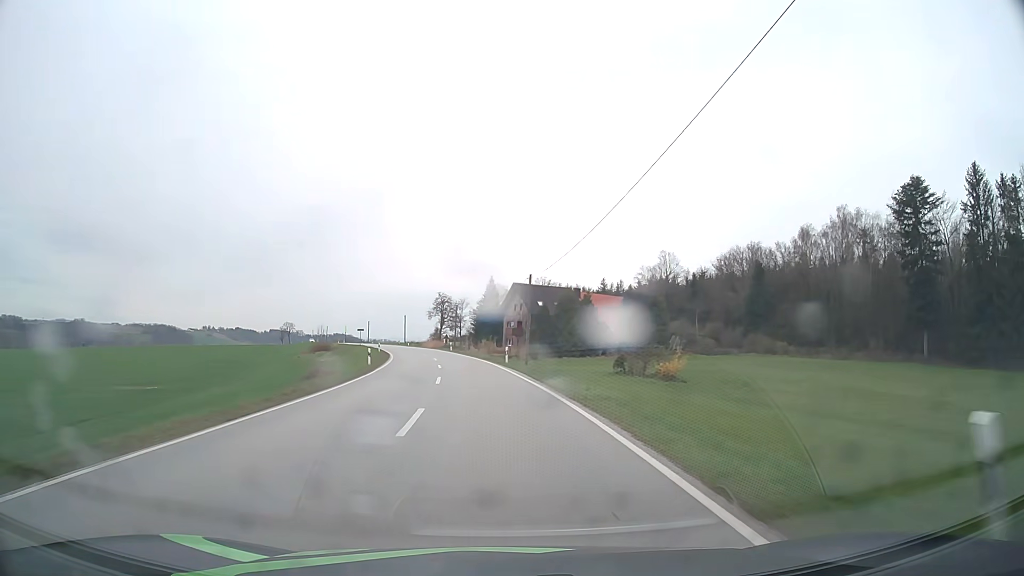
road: secondary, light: Day
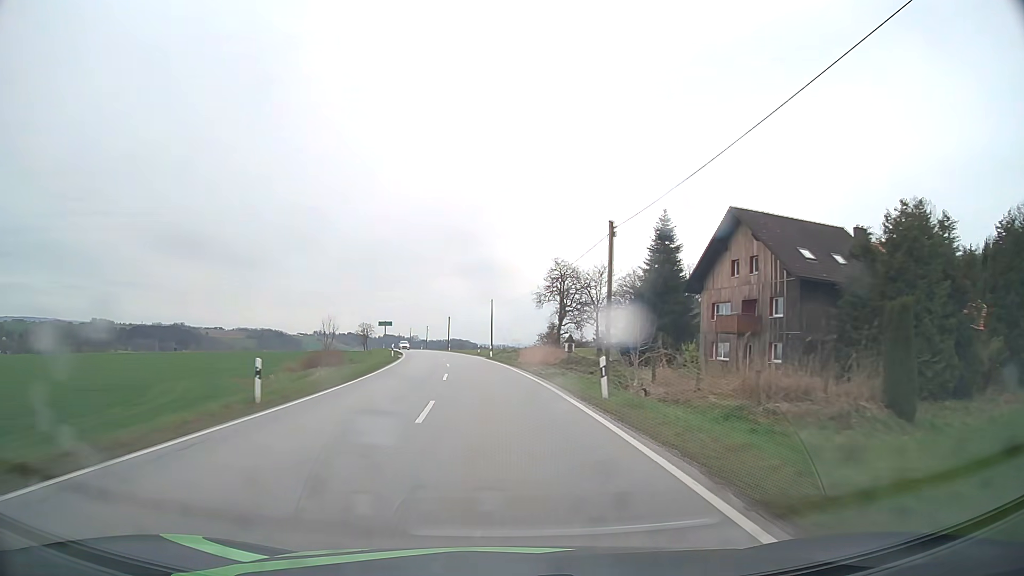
(-5.6, +58.7) m; -10°
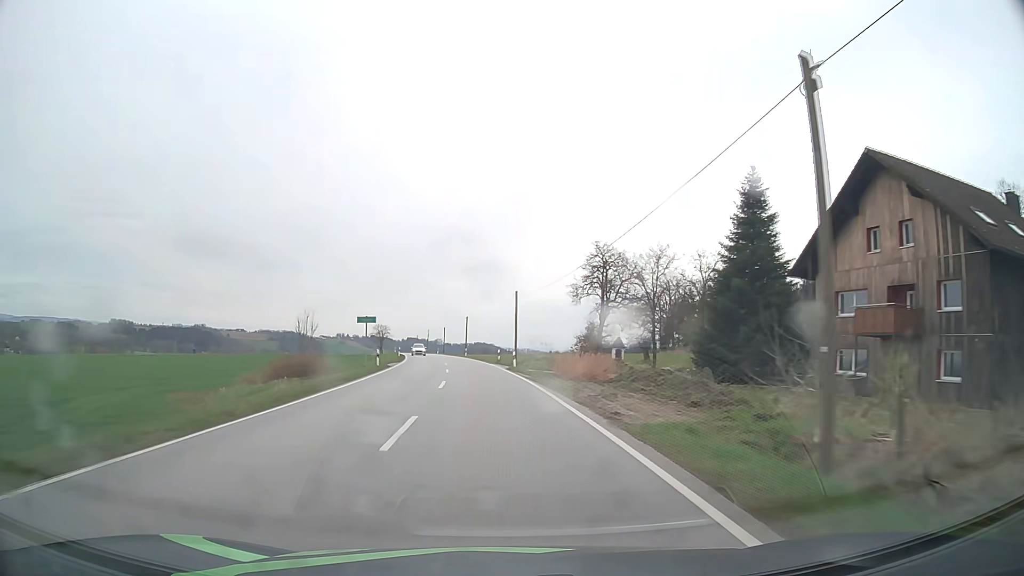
(-0.3, +14.8) m; -2°
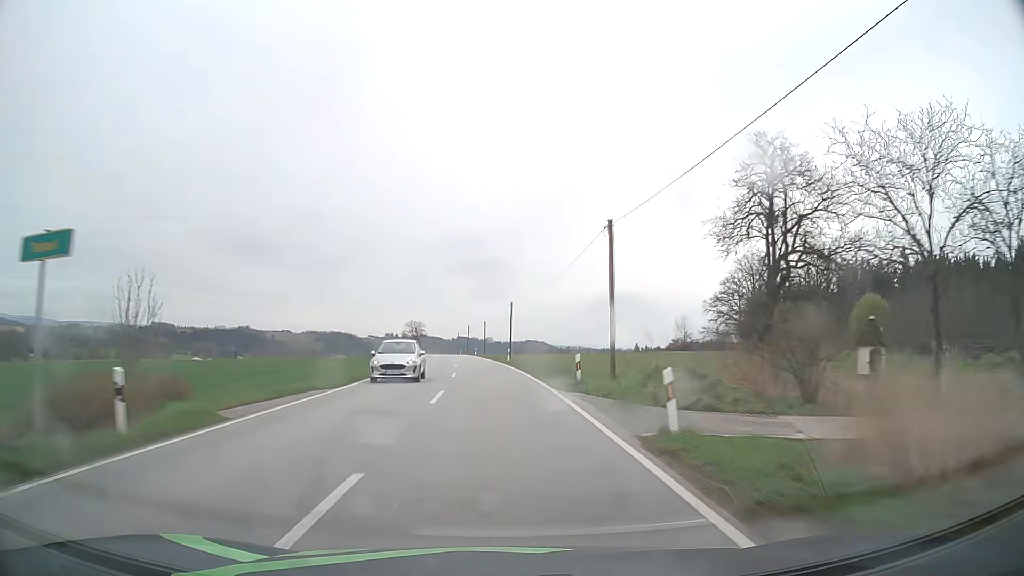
(-1.0, +29.5) m; -4°
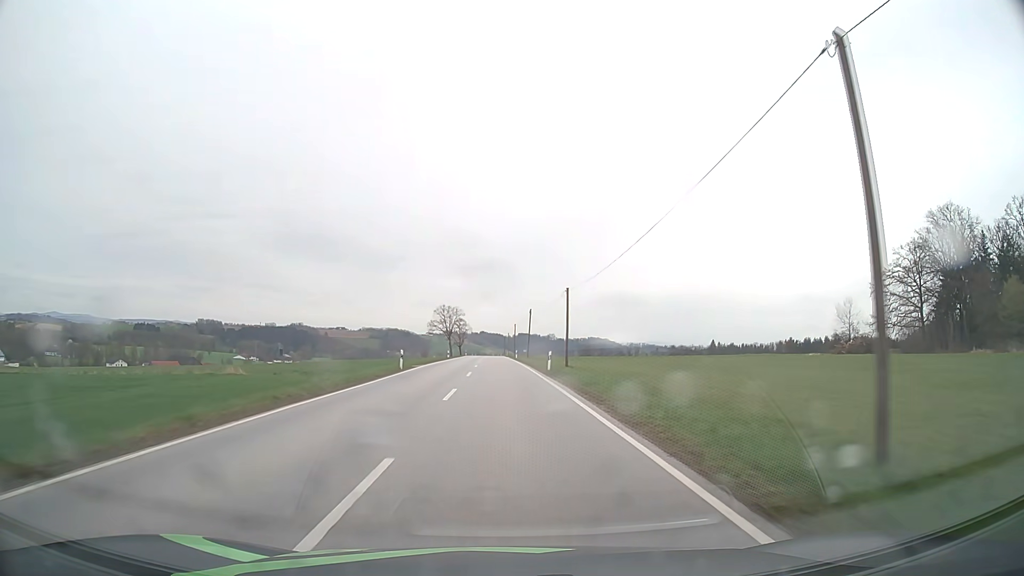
(-3.3, +59.2) m; -5°
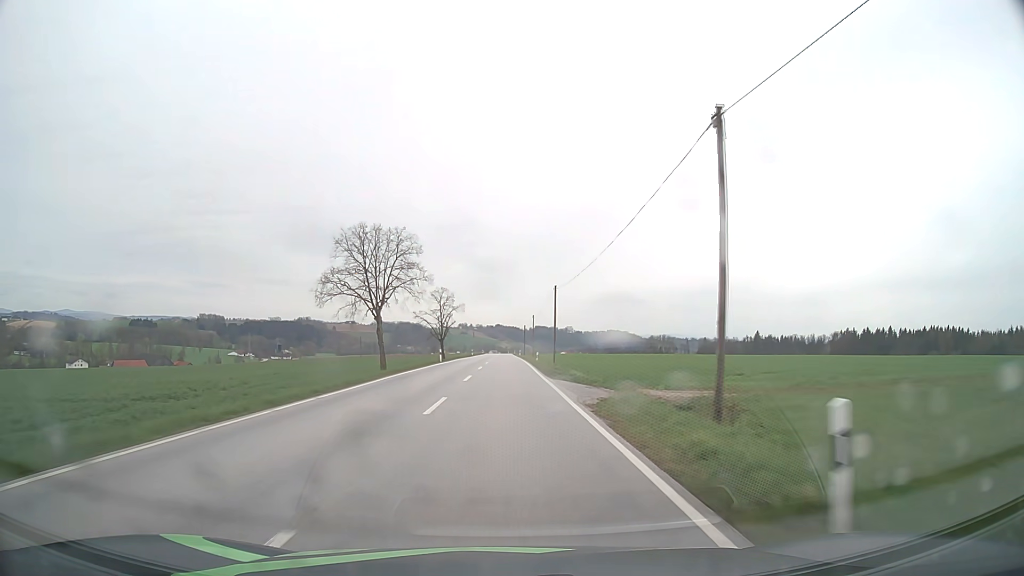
(-0.9, +75.2) m; -1°
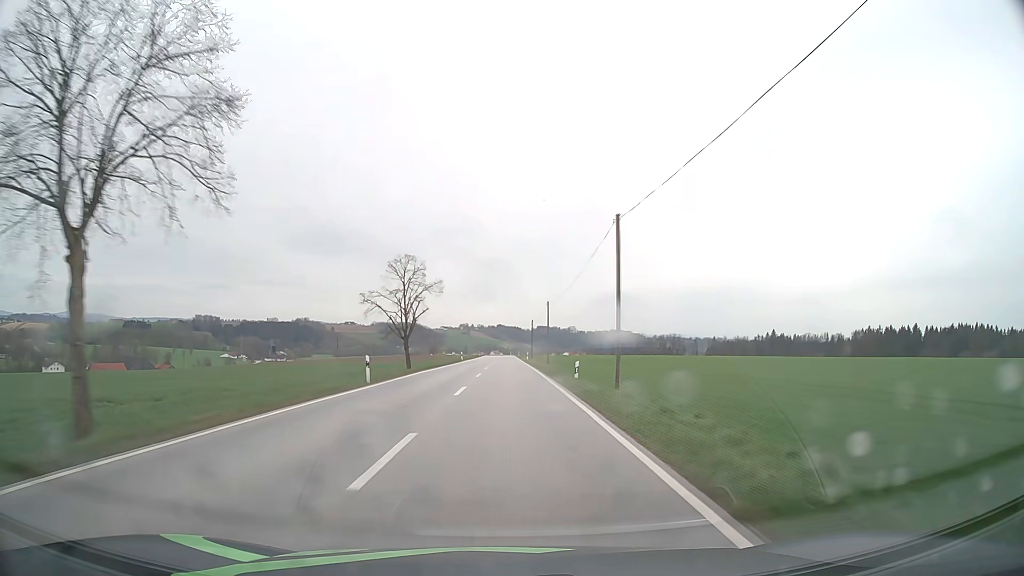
(0.0, +30.6) m; 0°
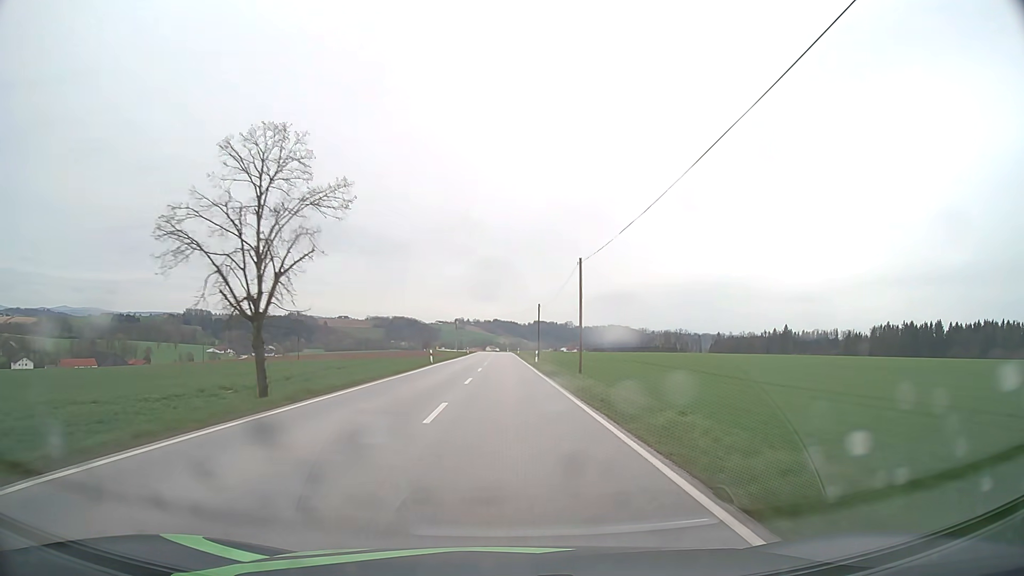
(0.0, +30.9) m; 0°
(0, +10) (0, +20) (0, +30) (0, +40) (0, +50) (0, +60) (0, +70) (0, +80) (0, +90) (-1, +100) m
